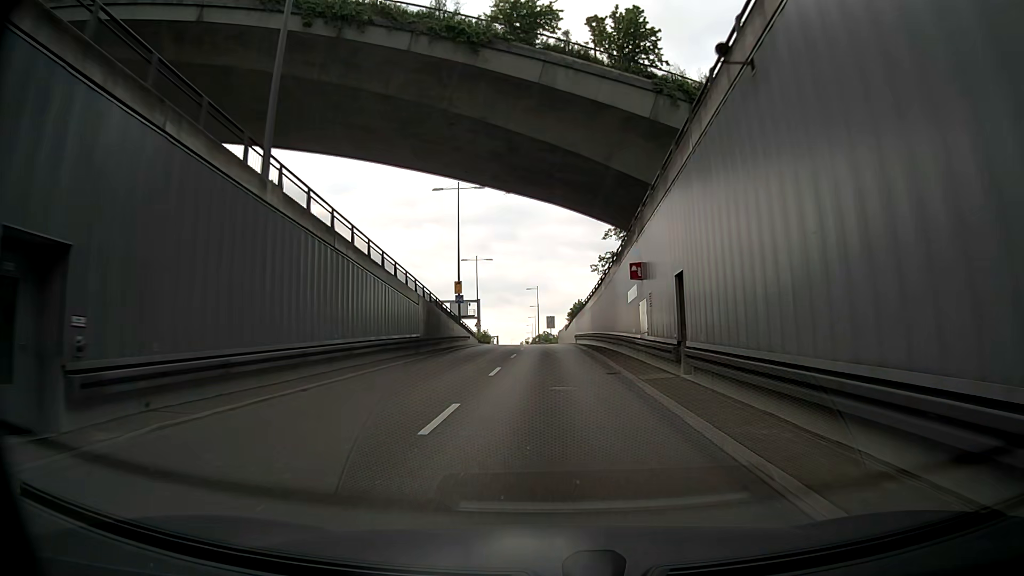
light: Day
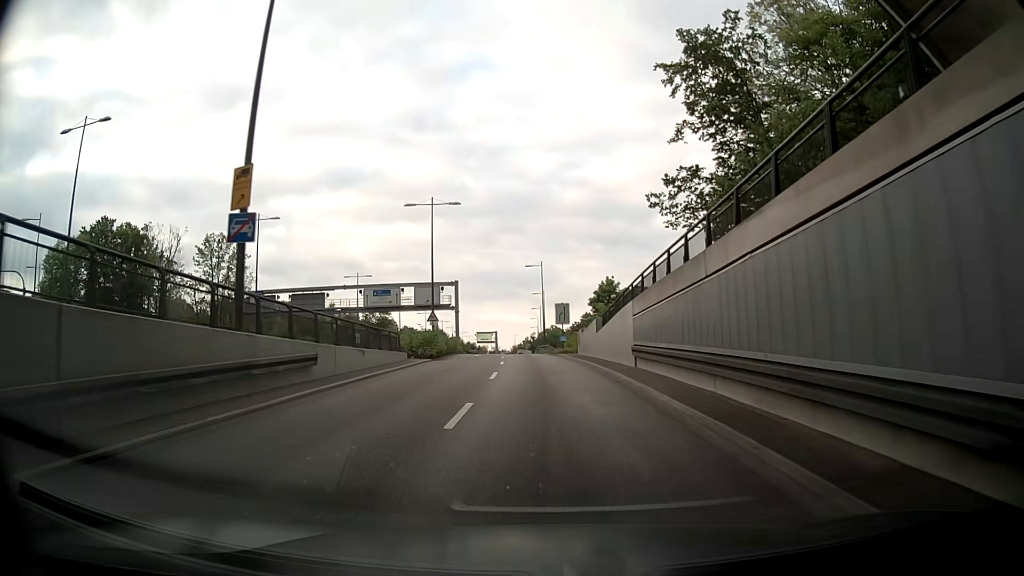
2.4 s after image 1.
(-0.2, +35.6) m; 0°
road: motorway_link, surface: asphalt
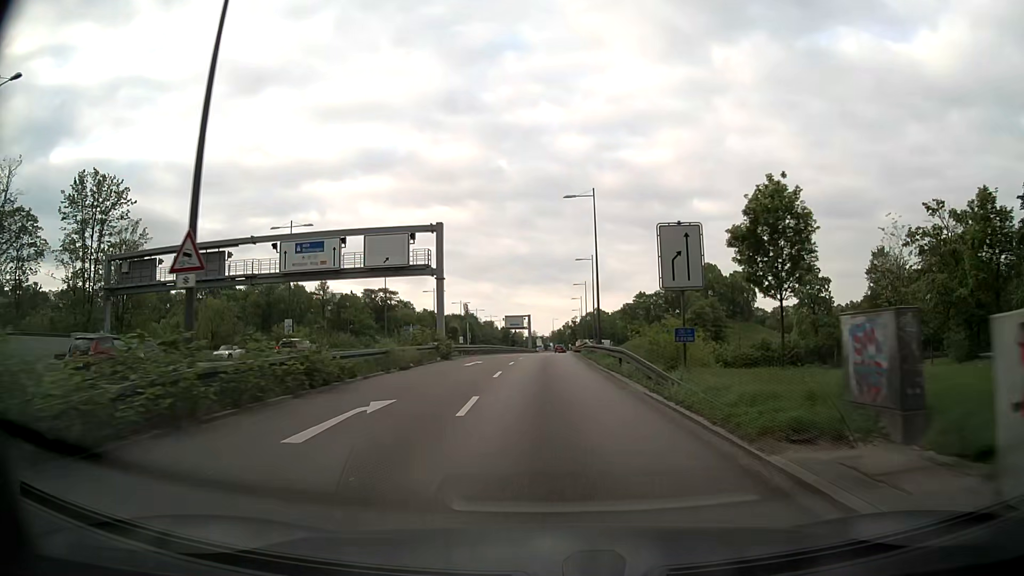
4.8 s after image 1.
(-2.0, +35.3) m; -4°
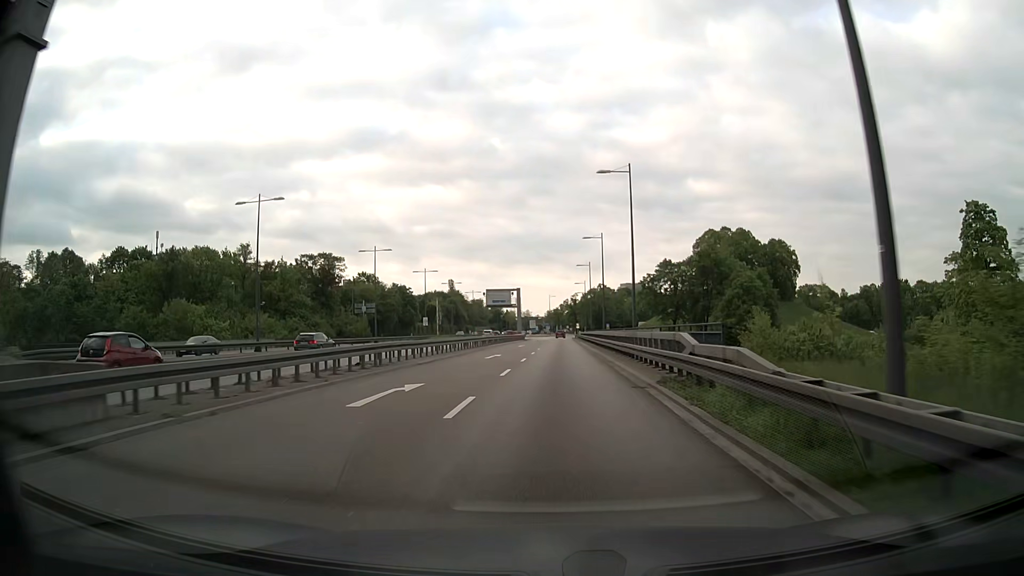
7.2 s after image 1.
(-0.3, +36.8) m; 0°
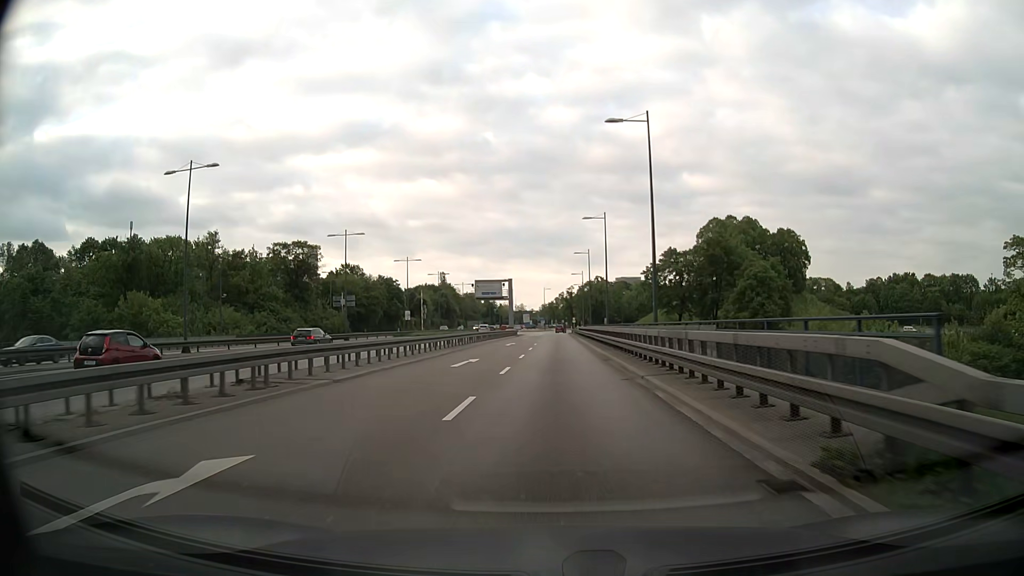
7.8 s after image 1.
(0.0, +9.4) m; 0°
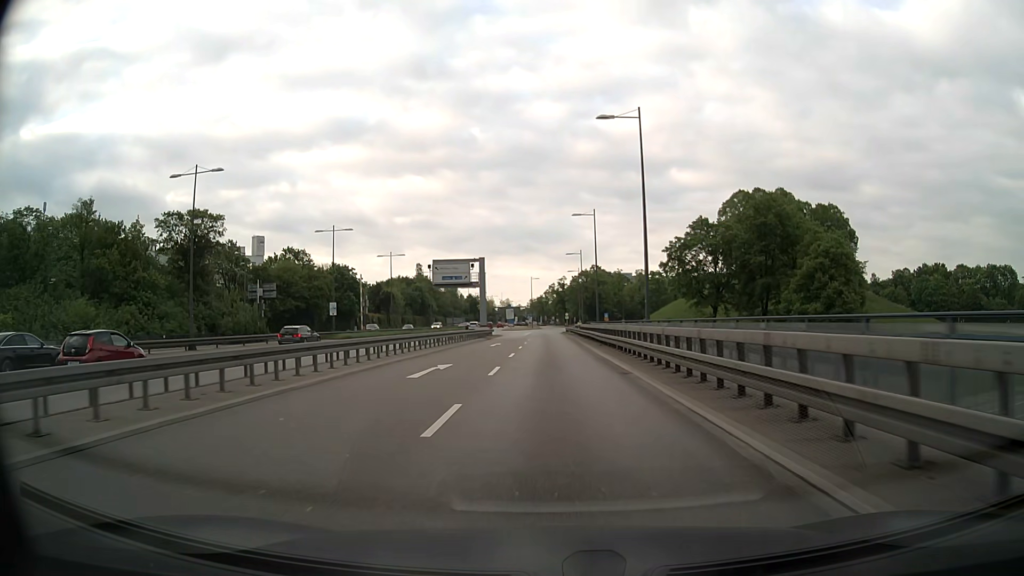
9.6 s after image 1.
(+0.3, +28.6) m; +1°
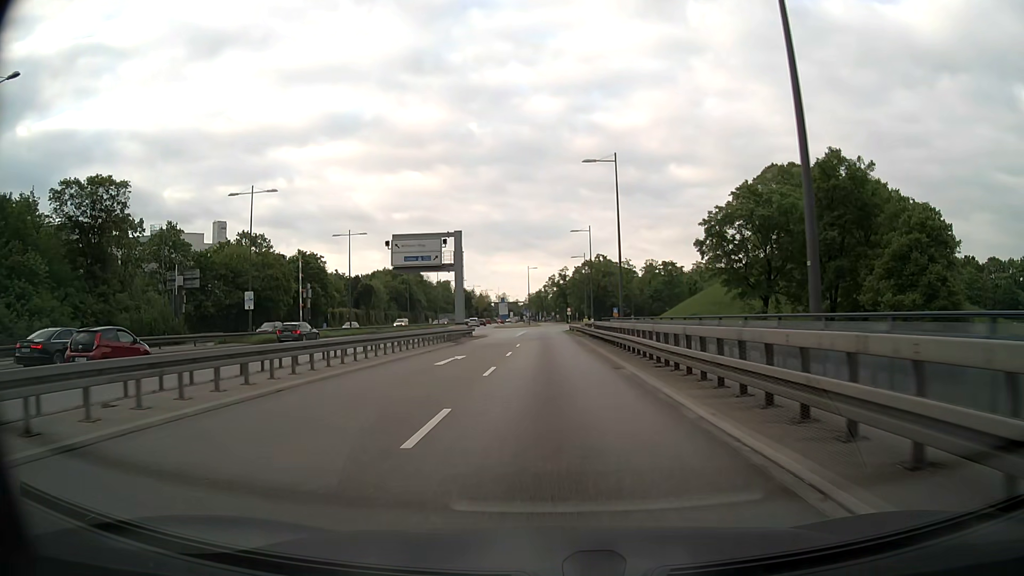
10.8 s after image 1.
(0.0, +18.8) m; 0°
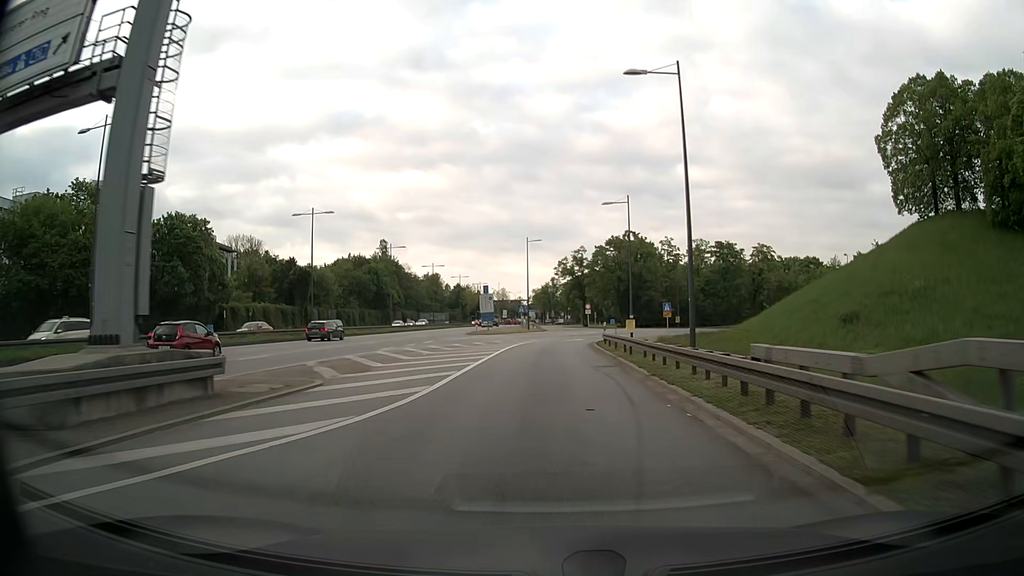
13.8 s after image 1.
(-0.2, +43.9) m; -1°
